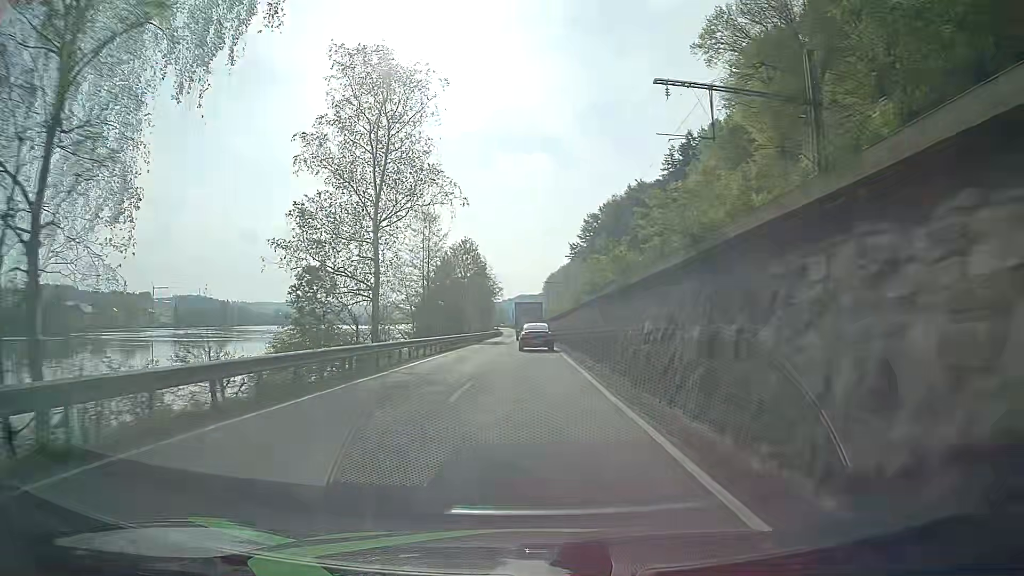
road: primary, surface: asphalt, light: Day
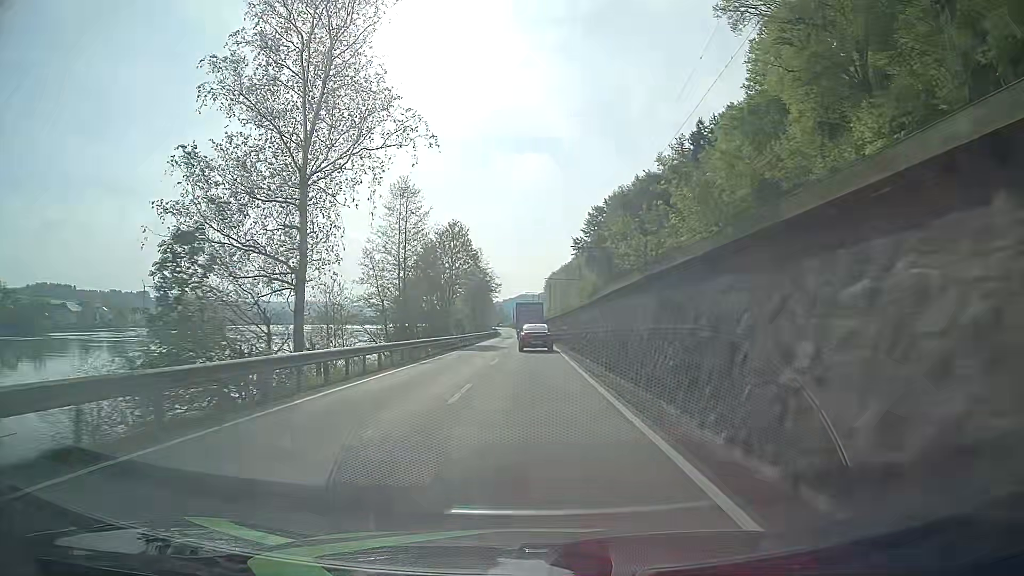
(0.0, +11.8) m; 0°
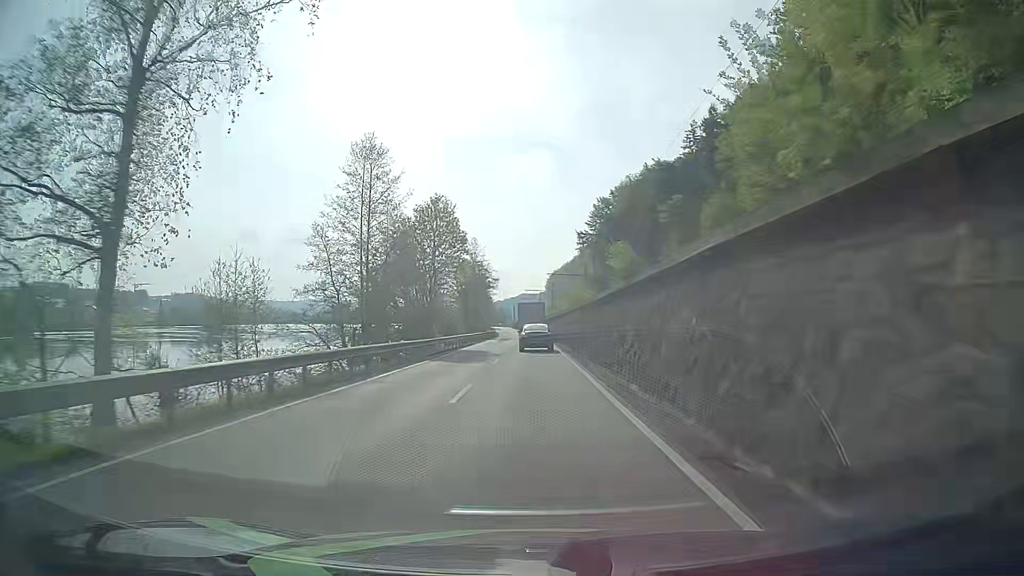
(0.0, +11.8) m; 0°
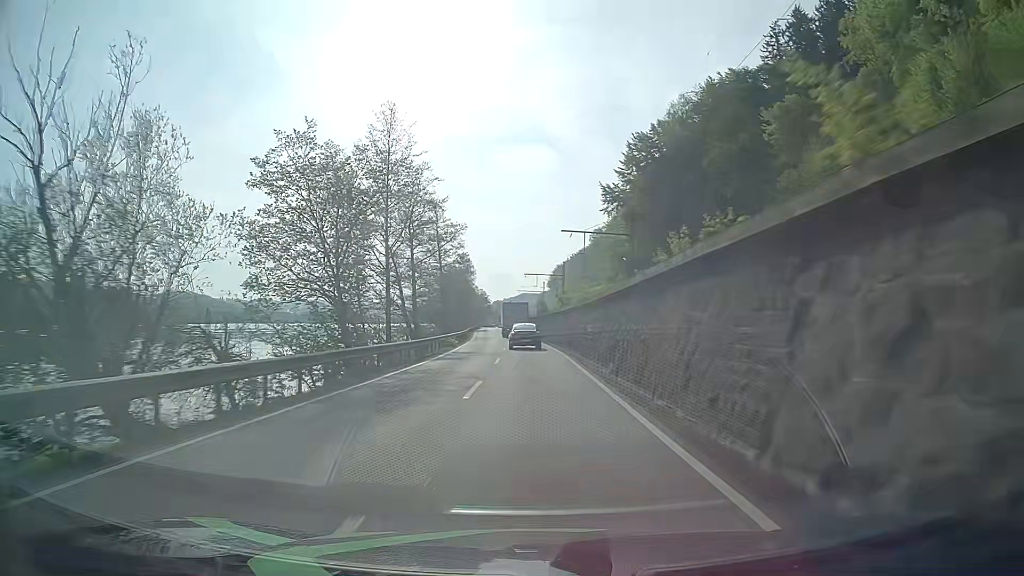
(-0.5, +59.1) m; -1°
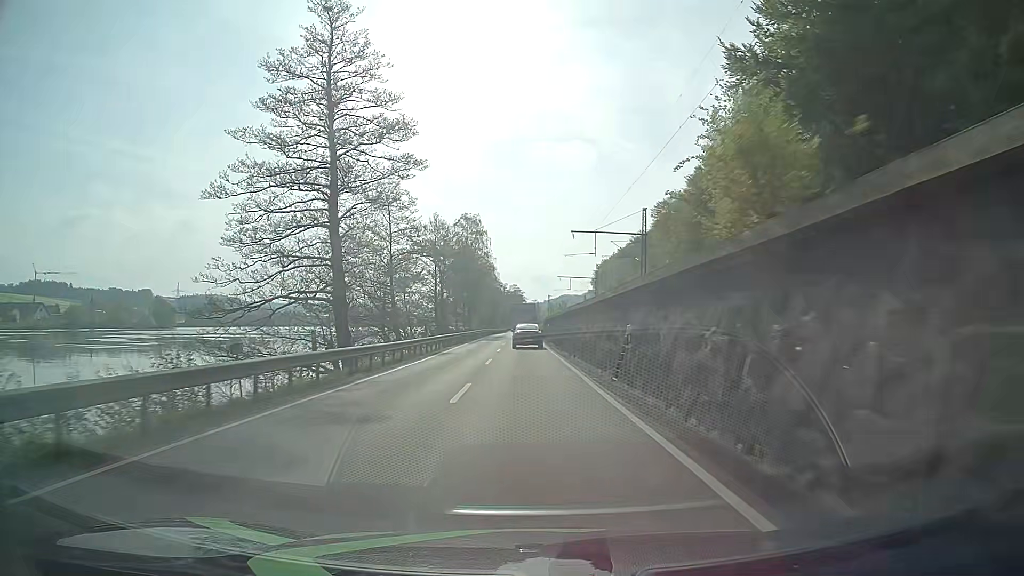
(-1.1, +60.7) m; -3°
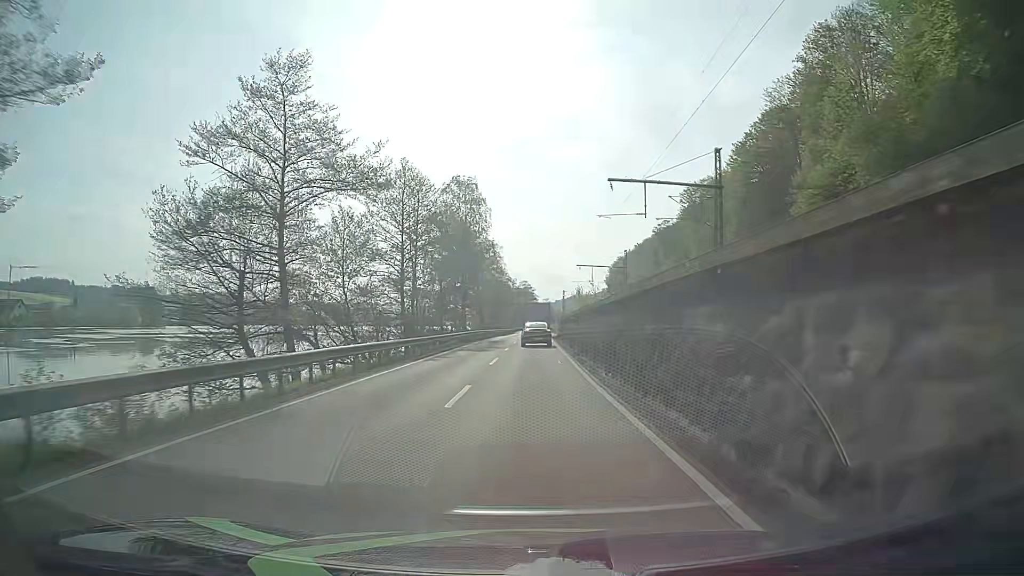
(-0.2, +24.6) m; -1°
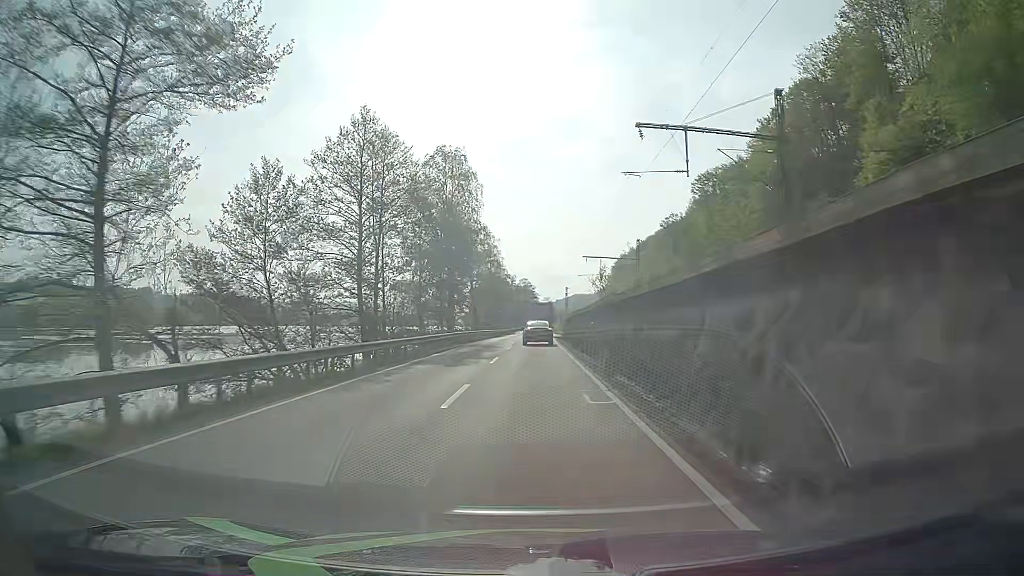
(0.0, +12.4) m; 0°
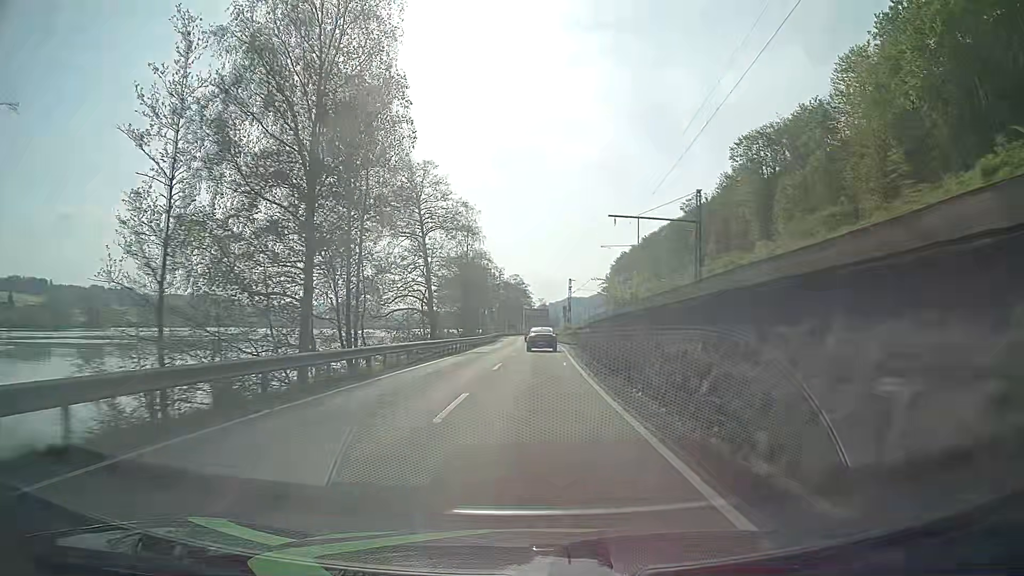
(0.0, +37.2) m; 0°
(0, +10) (0, +20) (+1, +30) (+1, +40) (+1, +50) (+1, +60) (+1, +70) (+1, +80) (+1, +90) (+2, +100) m
